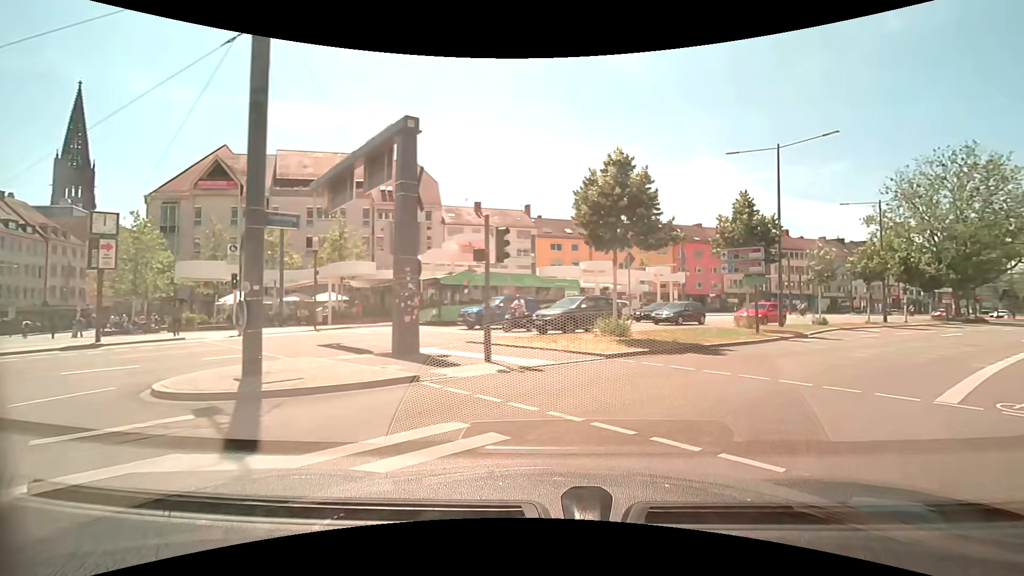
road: primary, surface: asphalt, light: Day
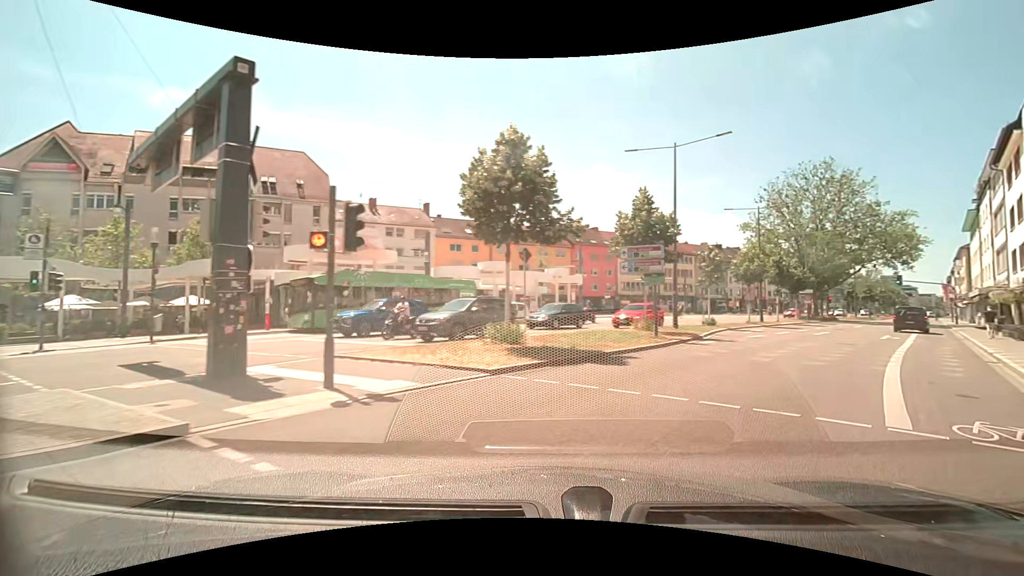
(+0.2, +2.7) m; +10°
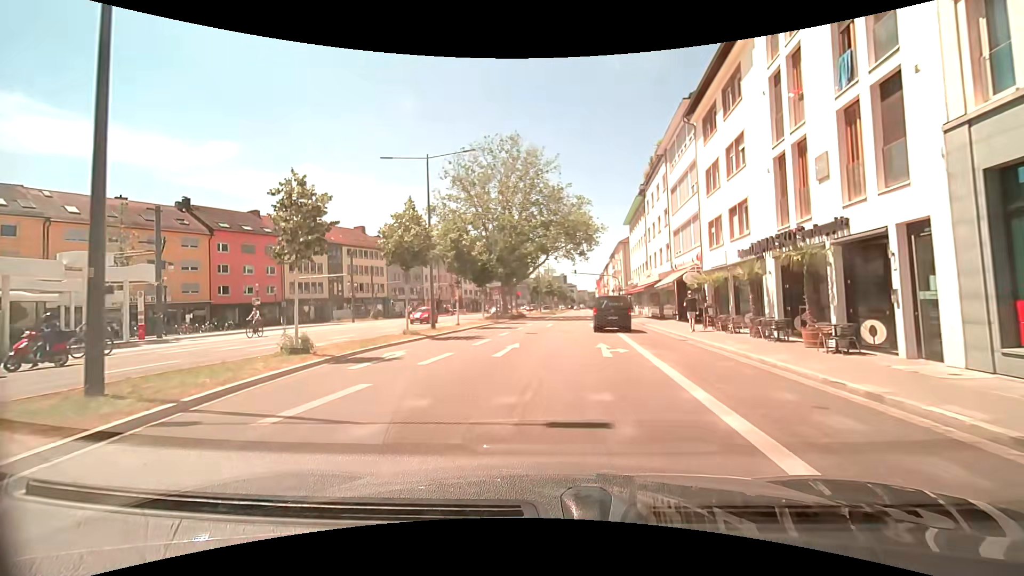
(+8.1, +17.7) m; +31°
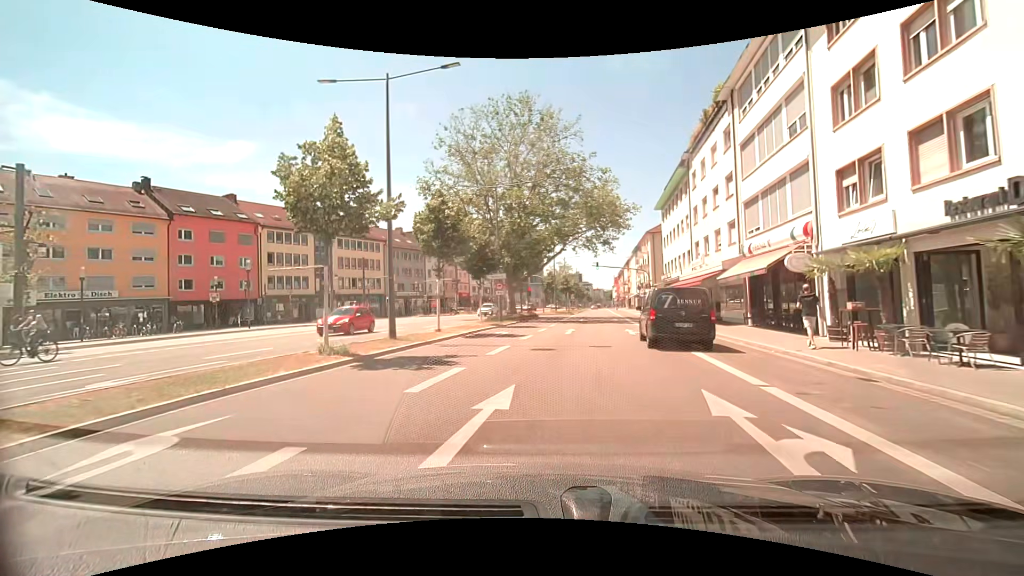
(-0.1, +10.2) m; -1°
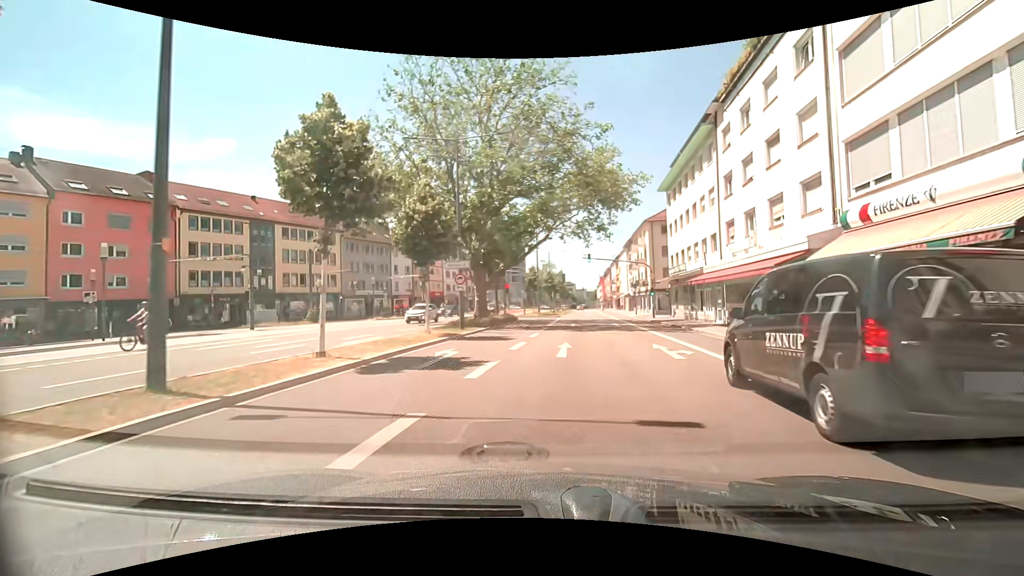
(0.0, +10.5) m; +1°
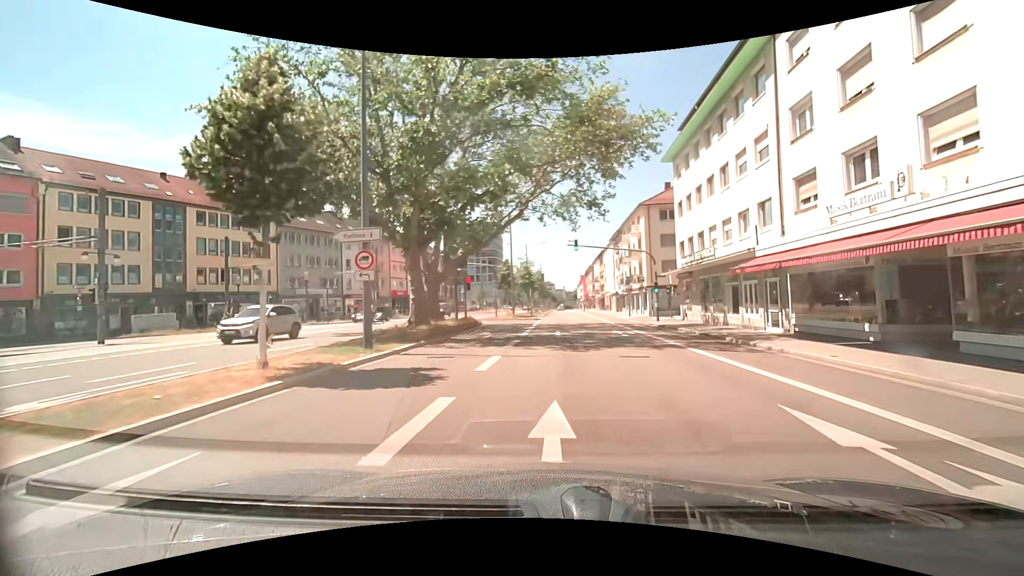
(+0.3, +10.9) m; +3°
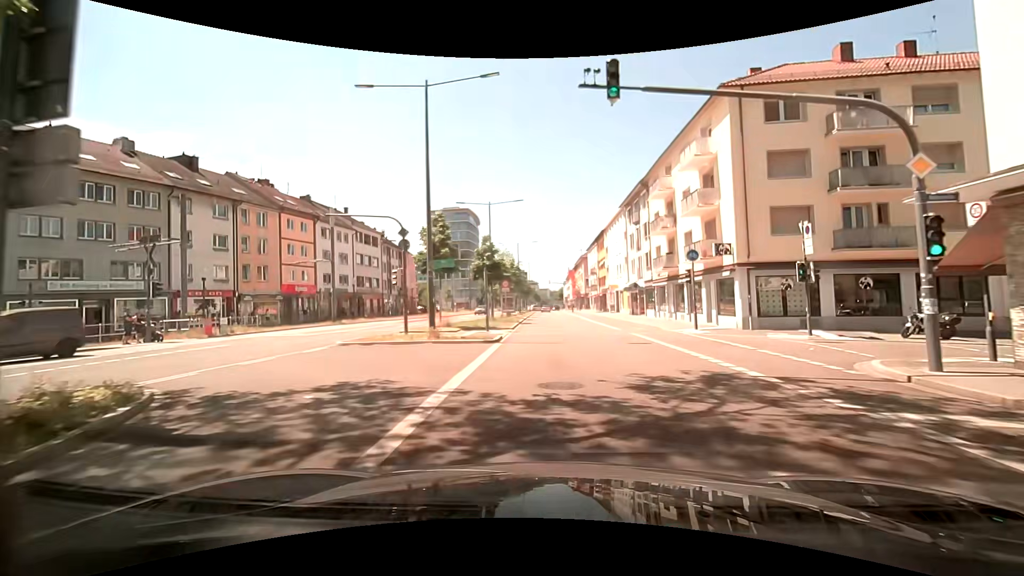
(+0.6, +28.5) m; +2°
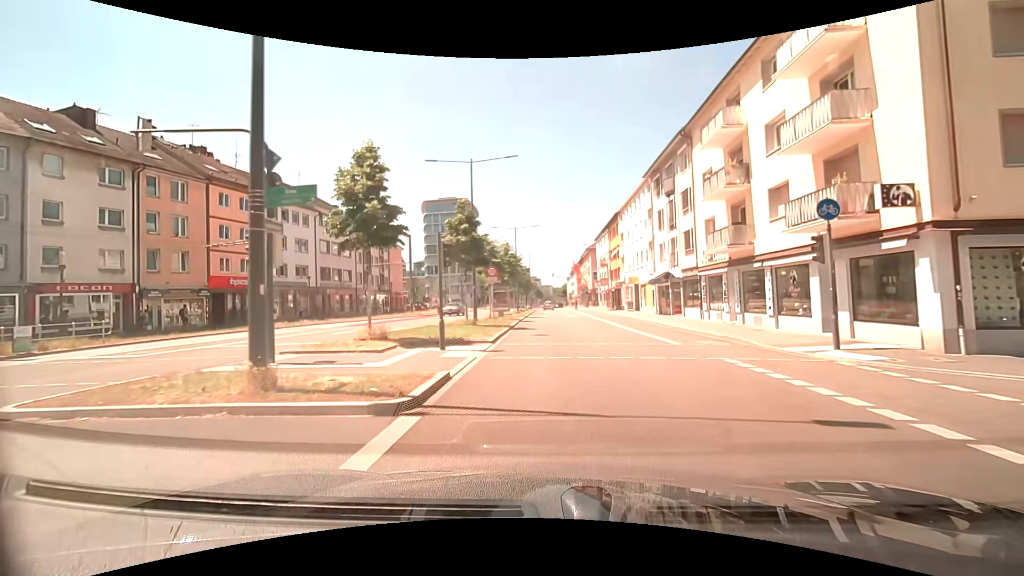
(-0.1, +11.7) m; 0°
